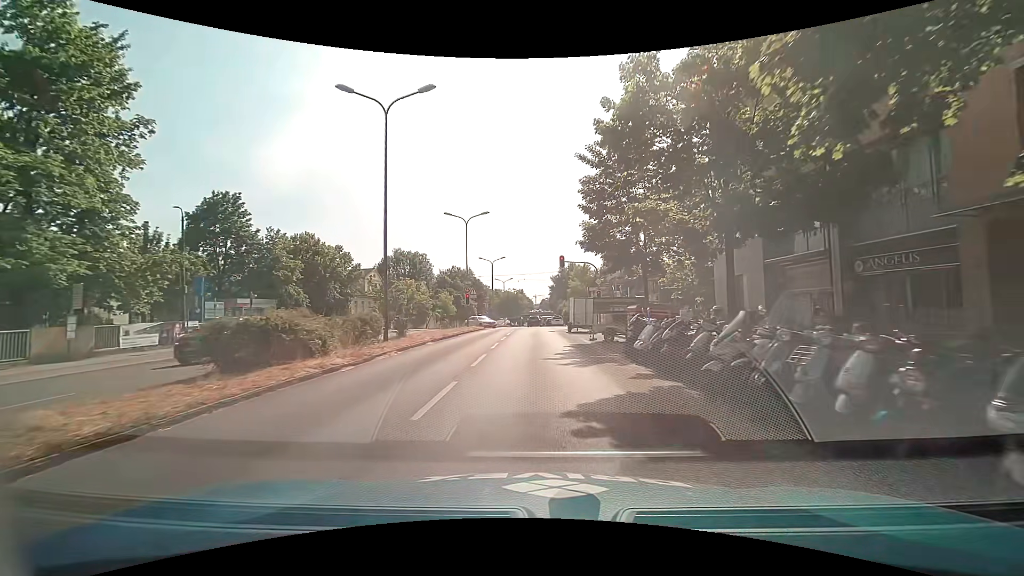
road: secondary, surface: asphalt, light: Day
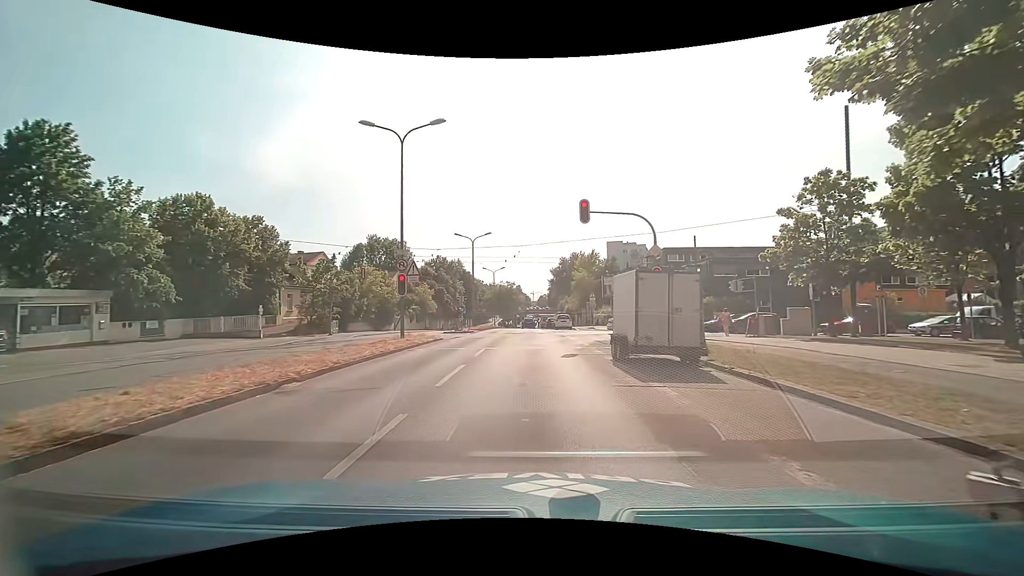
(+0.4, +20.8) m; 0°
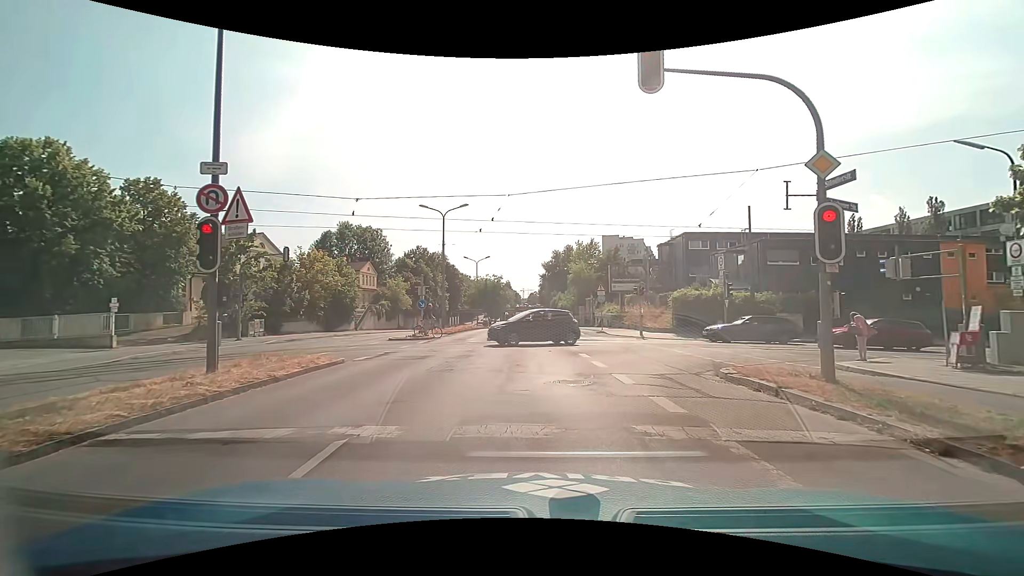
(+0.2, +12.7) m; +3°
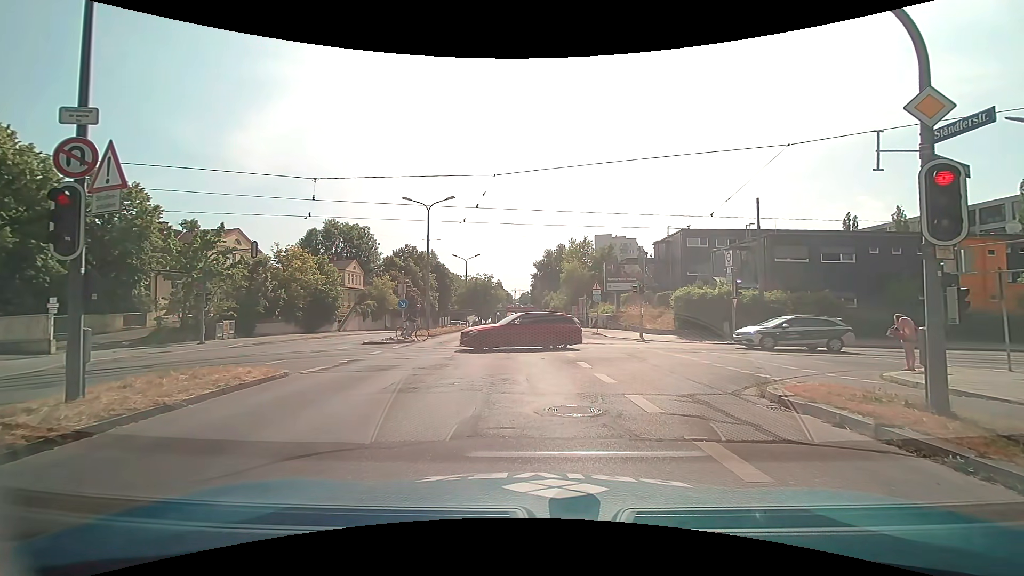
(0.0, +2.5) m; +1°
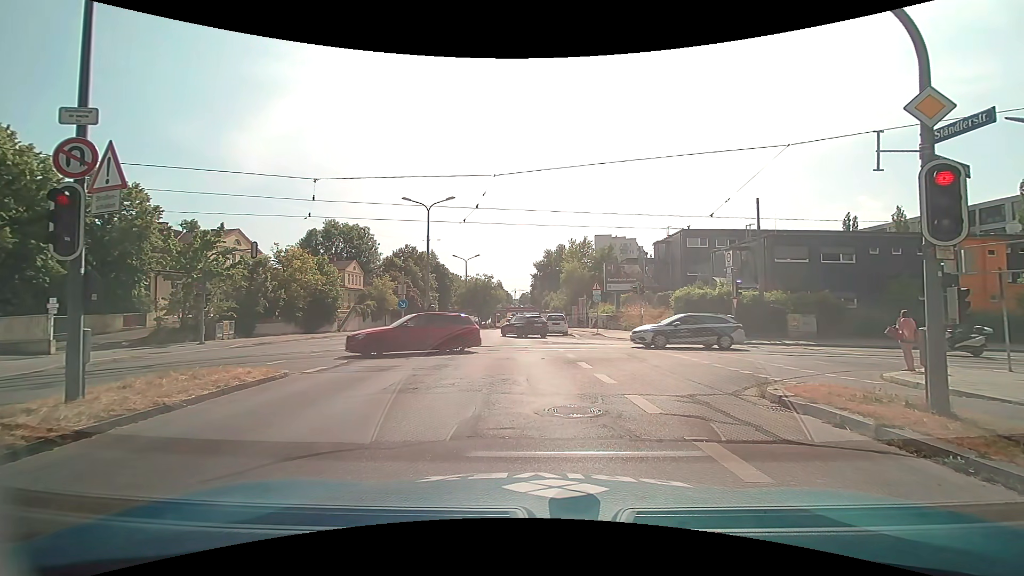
(0.0, 0.0) m; 0°
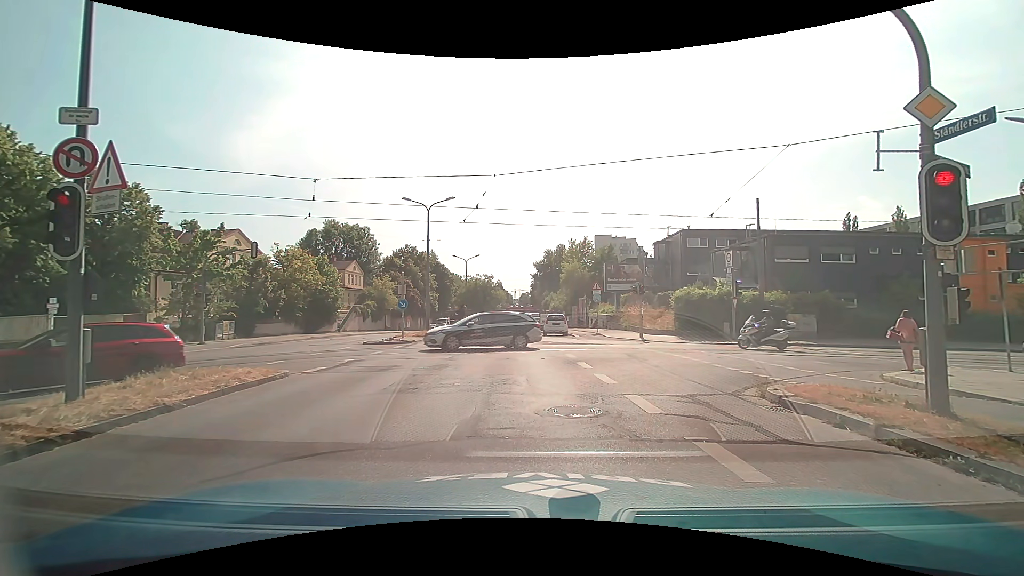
(0.0, 0.0) m; 0°
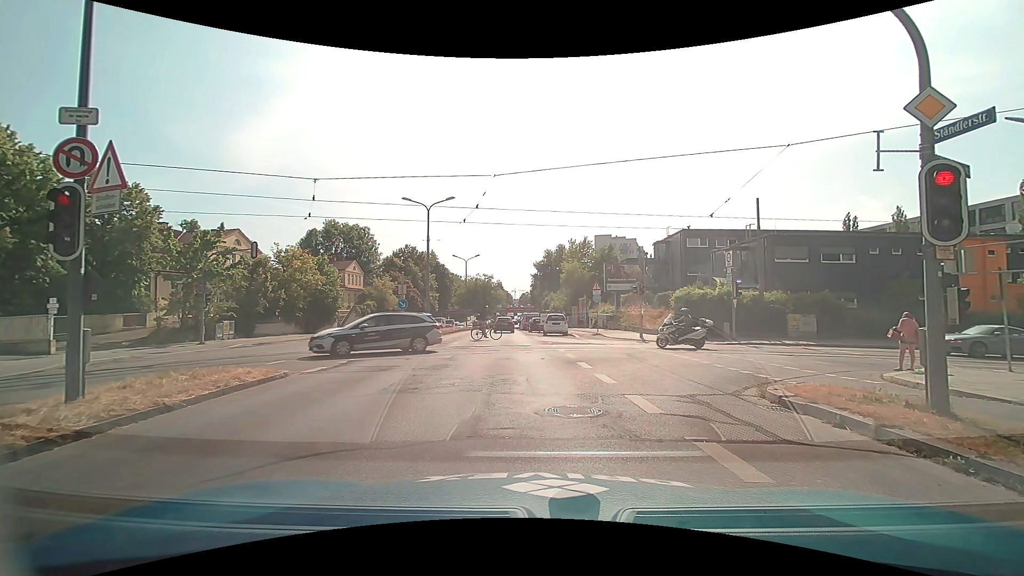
(0.0, 0.0) m; 0°
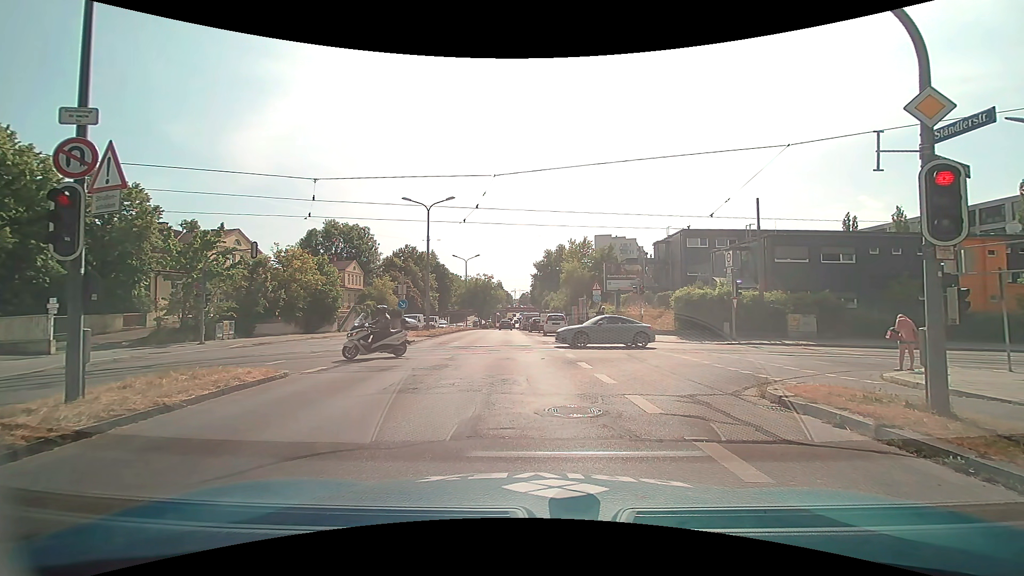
(0.0, 0.0) m; 0°
